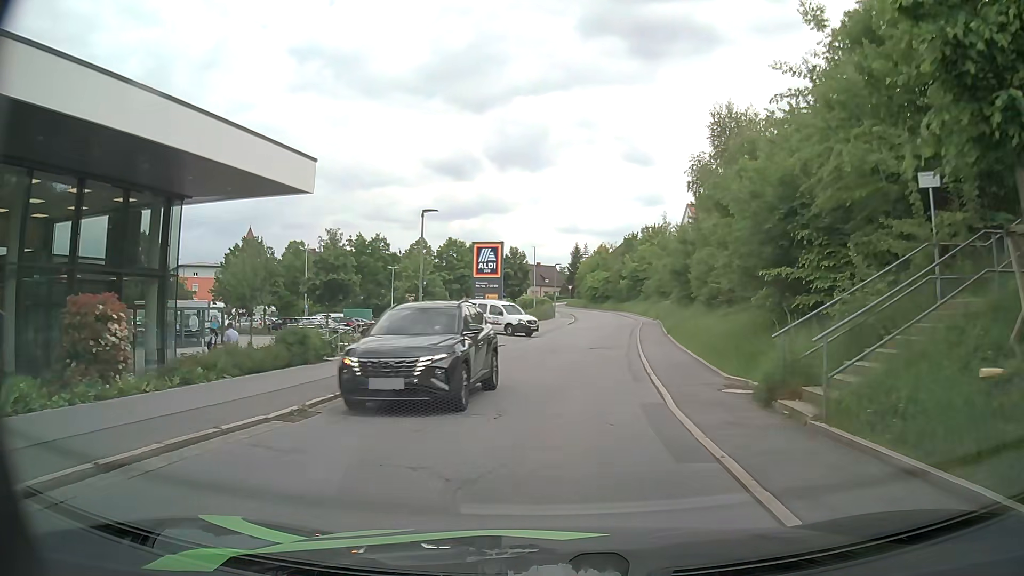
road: residential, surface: asphalt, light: Day
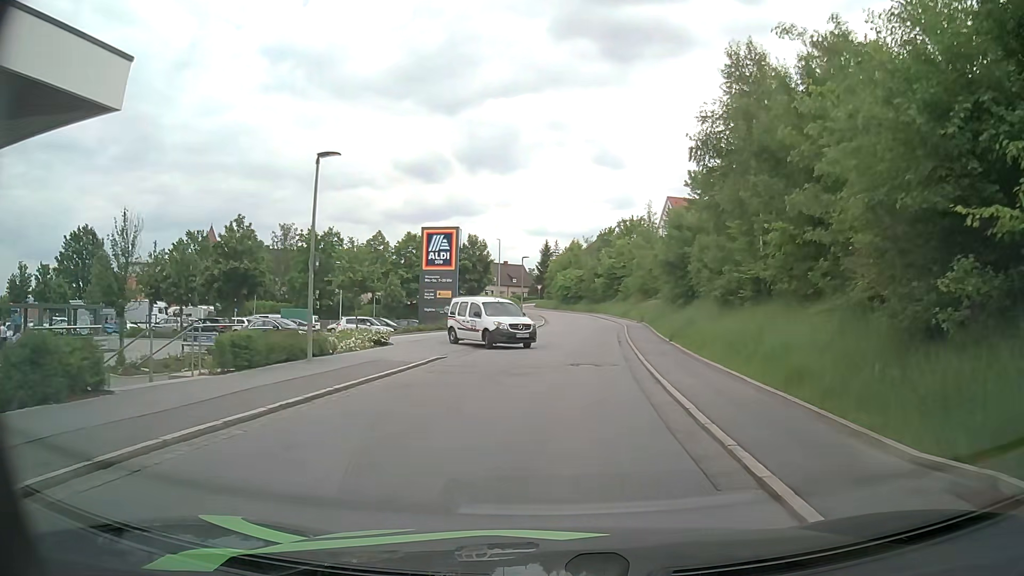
(+0.3, +8.9) m; +3°
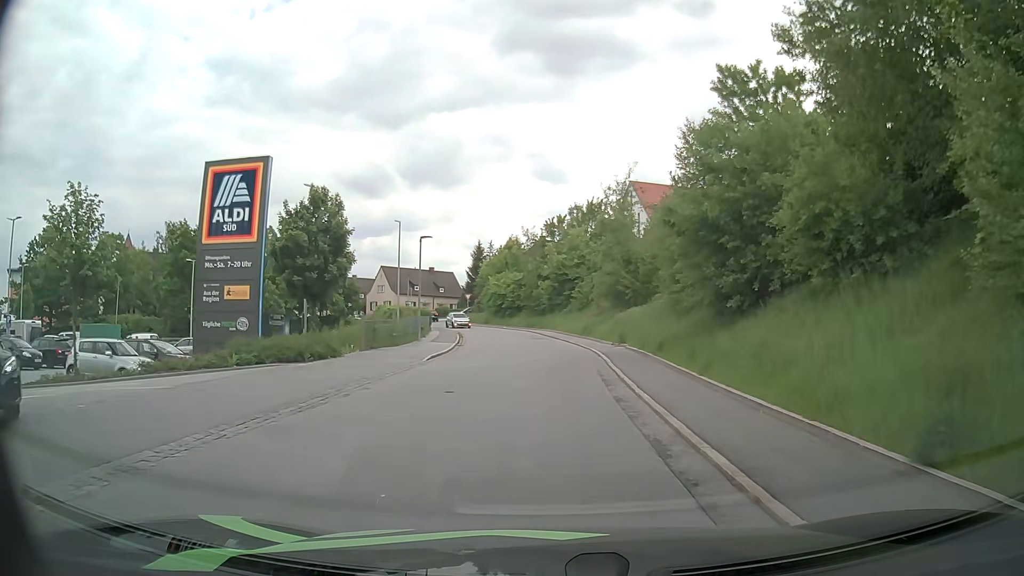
(+1.1, +21.5) m; +5°
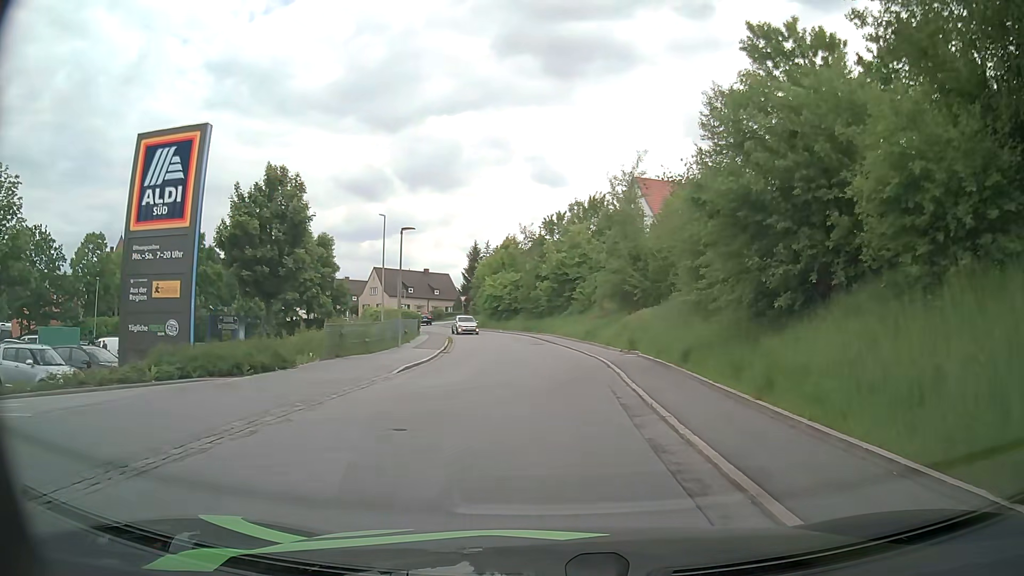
(0.0, +4.1) m; 0°
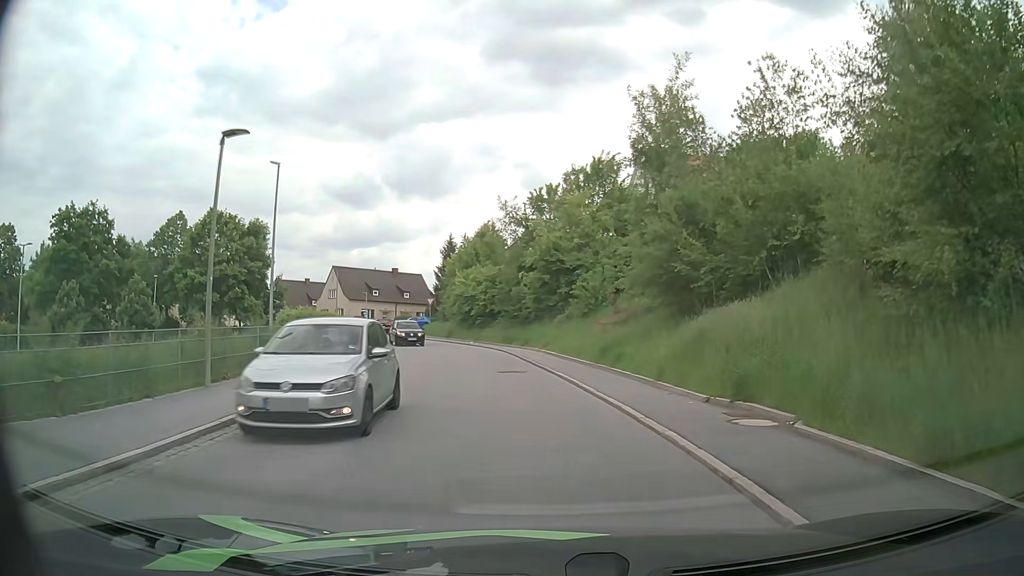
(+0.3, +16.0) m; +2°
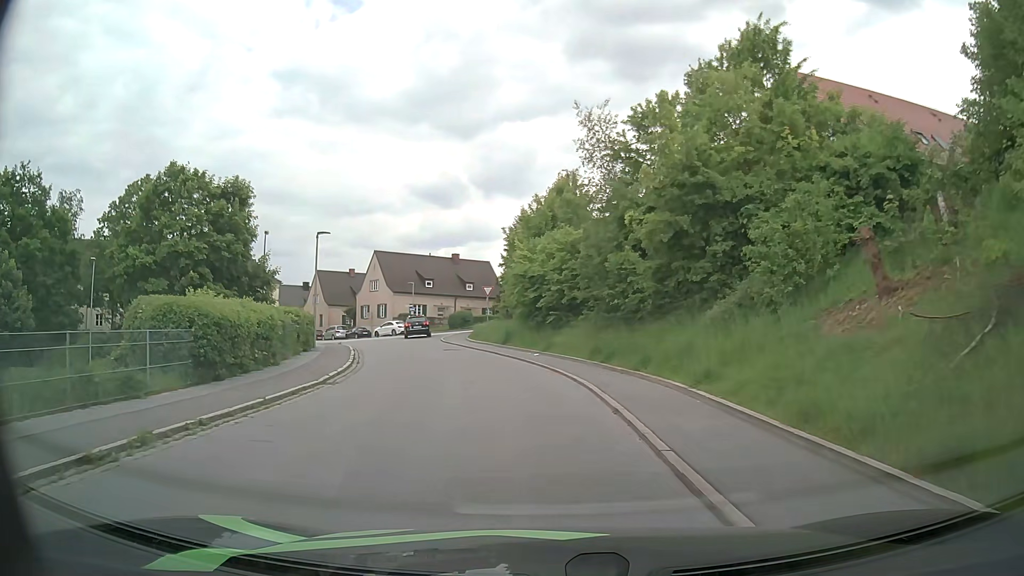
(-0.9, +19.4) m; -7°
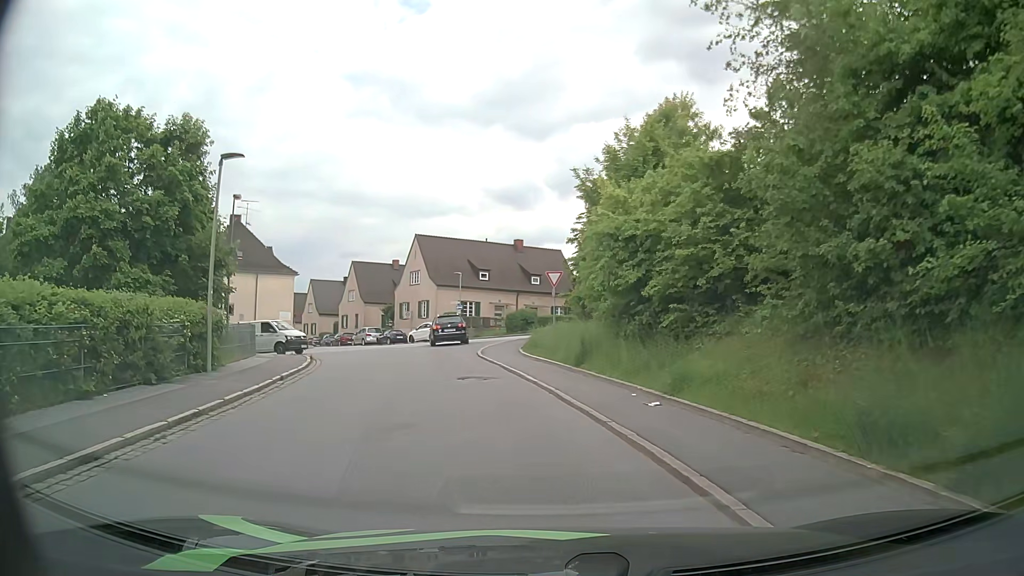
(-0.7, +14.9) m; -5°
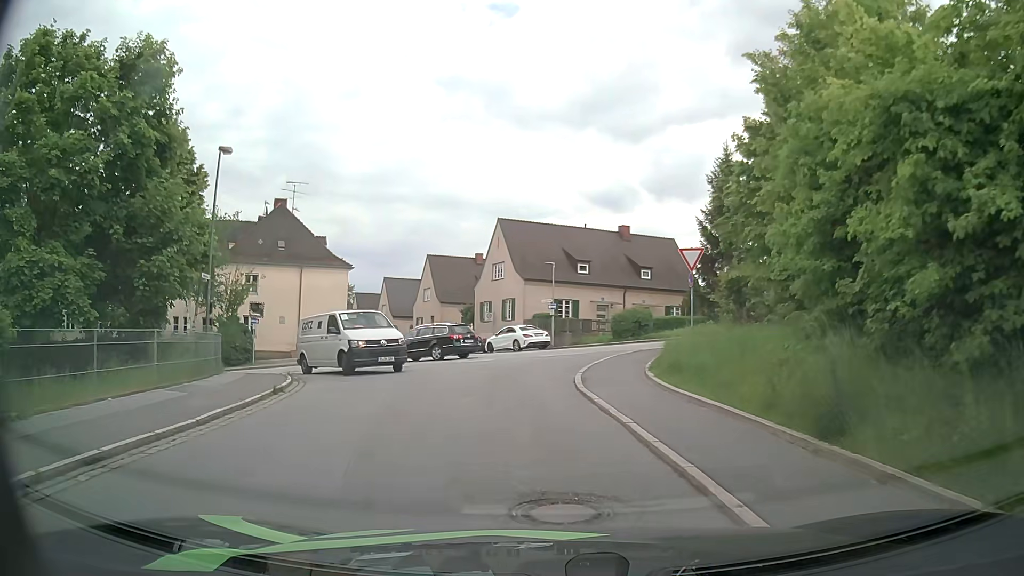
(-1.0, +10.8) m; -10°
(0, +10) (-1, +20) (+5, +27) (+14, +29) (+24, +28) (+34, +26) (+44, +24) (+54, +21) (+63, +18) (+72, +14) m
